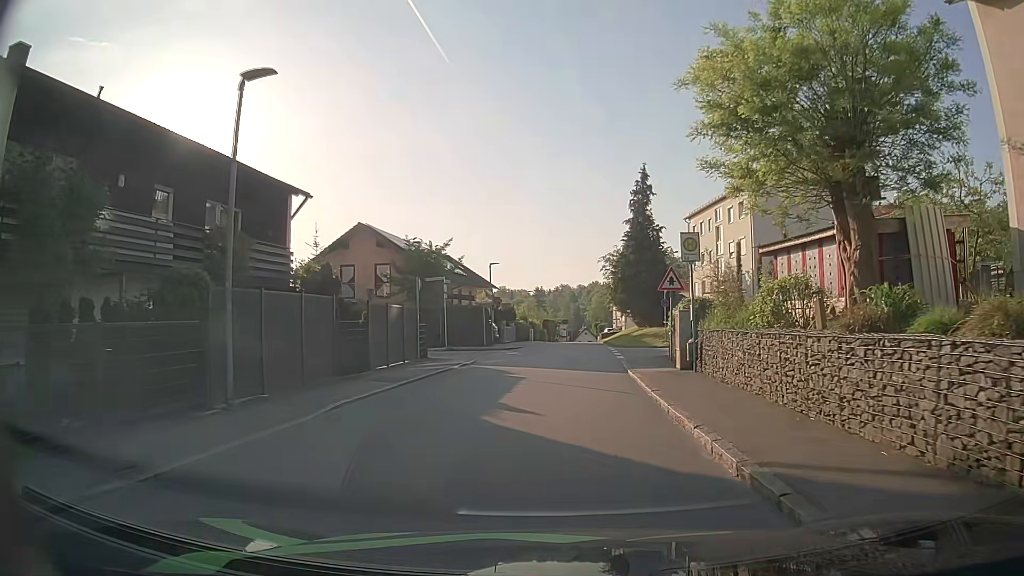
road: residential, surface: asphalt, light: Day
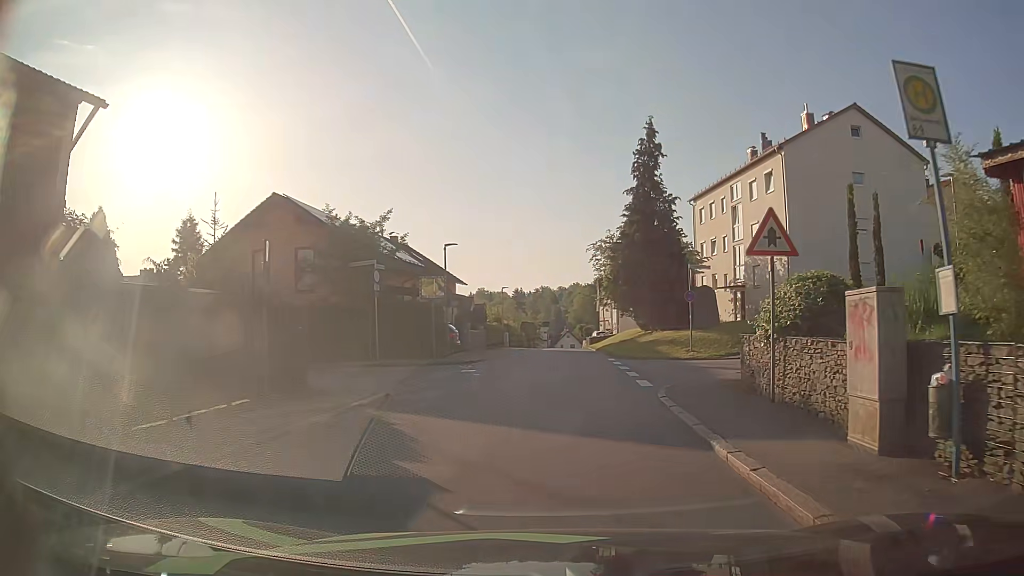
(+0.4, +11.1) m; +3°
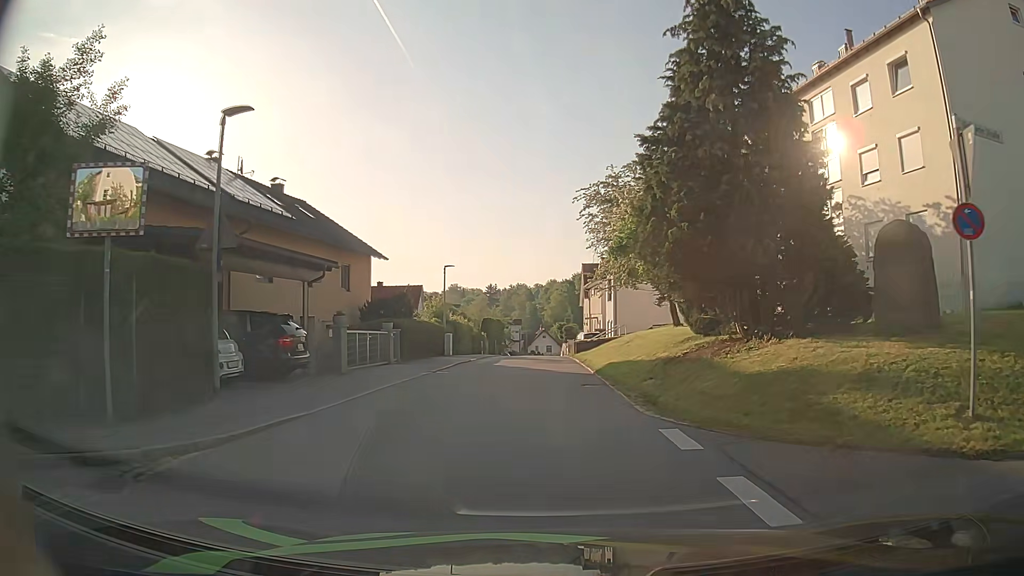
(+0.7, +19.5) m; +3°
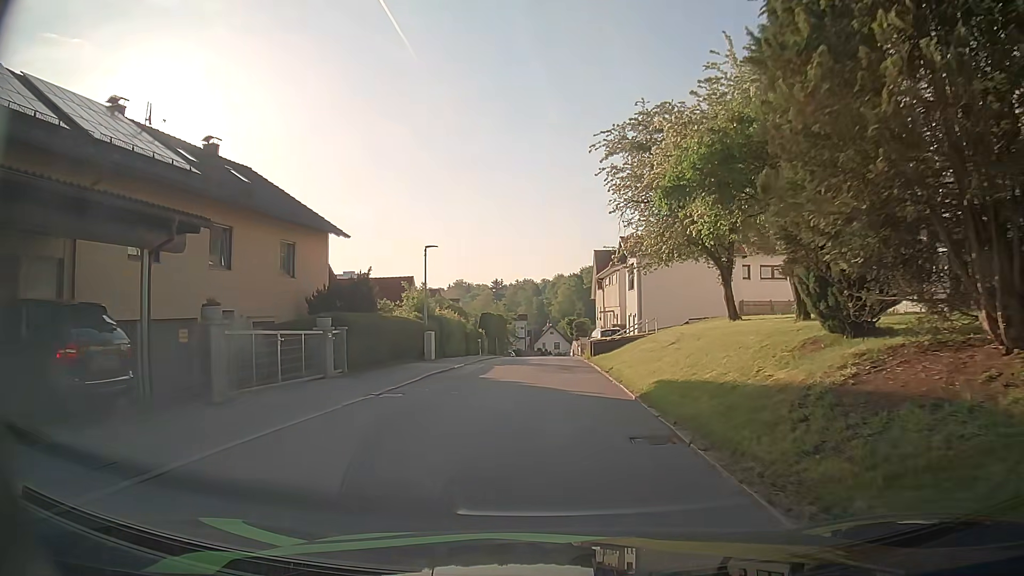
(-0.1, +8.3) m; 0°
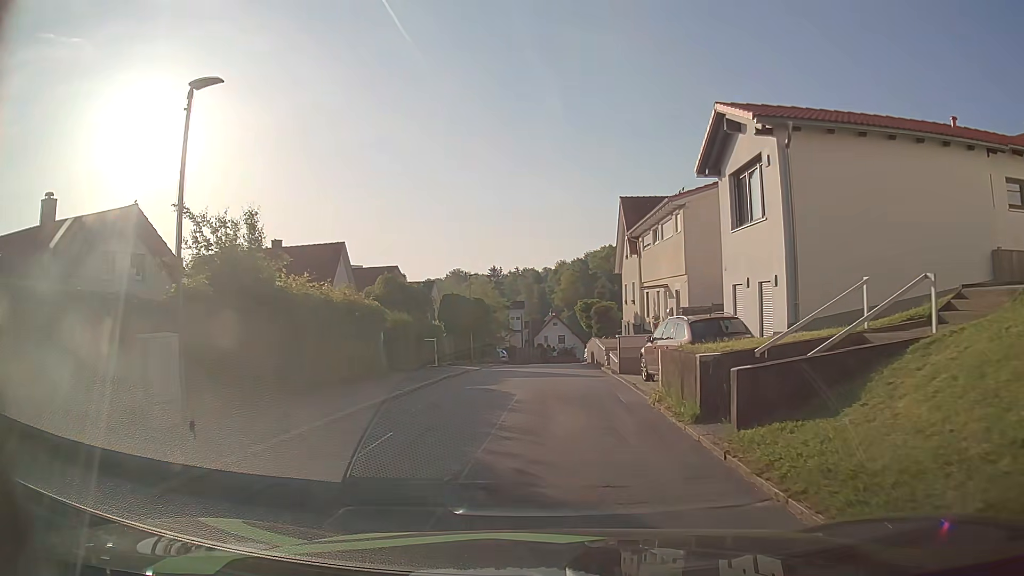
(-0.3, +21.6) m; 0°
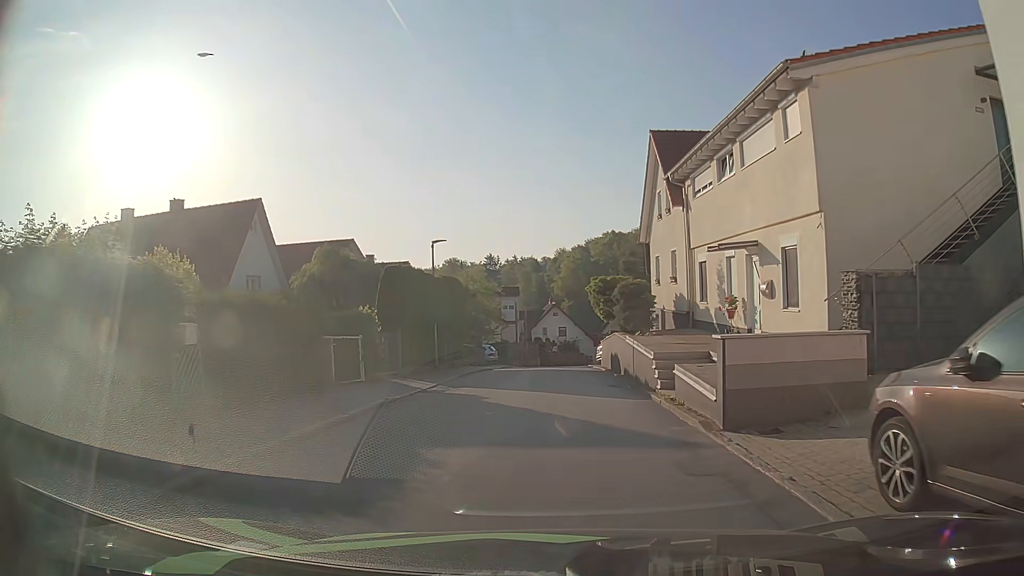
(-0.1, +12.3) m; -1°
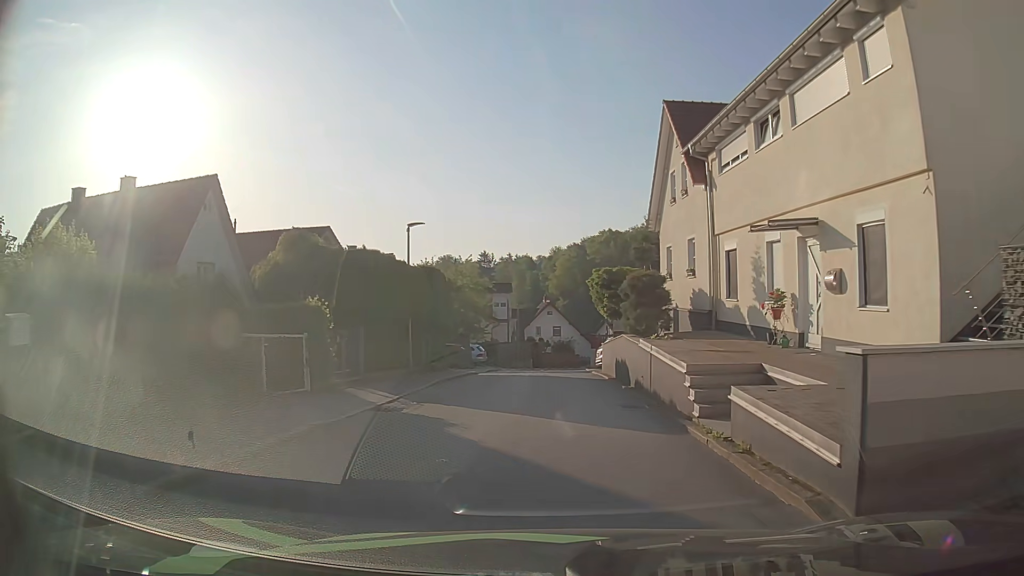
(0.0, +3.9) m; +1°
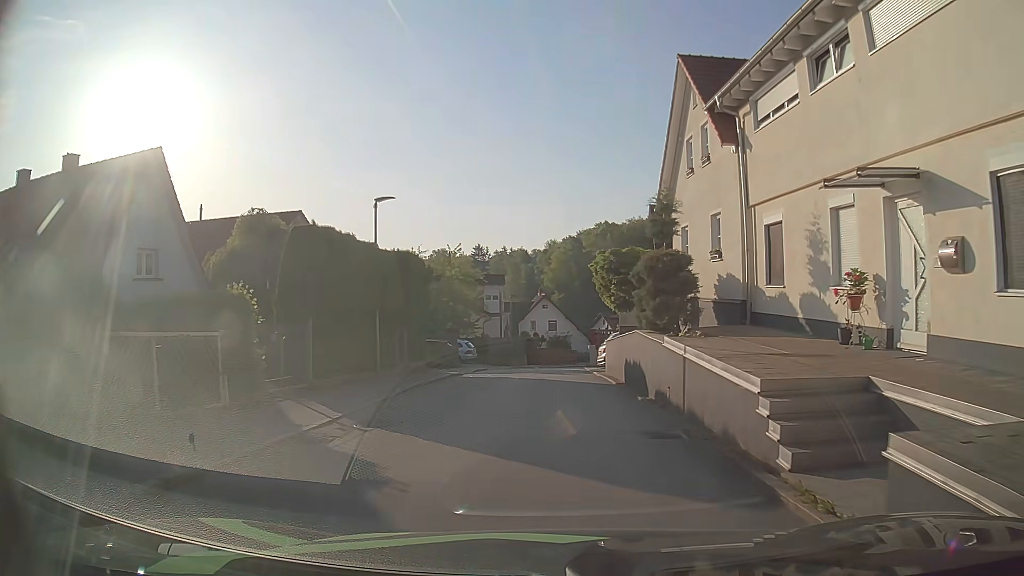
(0.0, +3.8) m; 0°
(0, +10) (0, +20) (0, +30) (+1, +40) (+2, +50) (+4, +60) (+8, +69) (+11, +79) (+14, +88) (+15, +98) m
